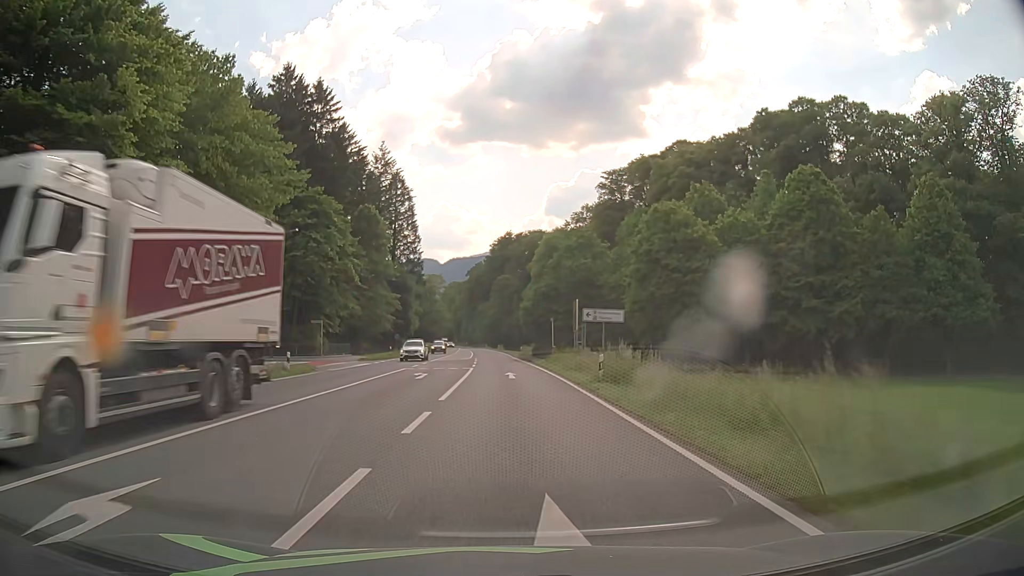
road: primary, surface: asphalt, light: Day
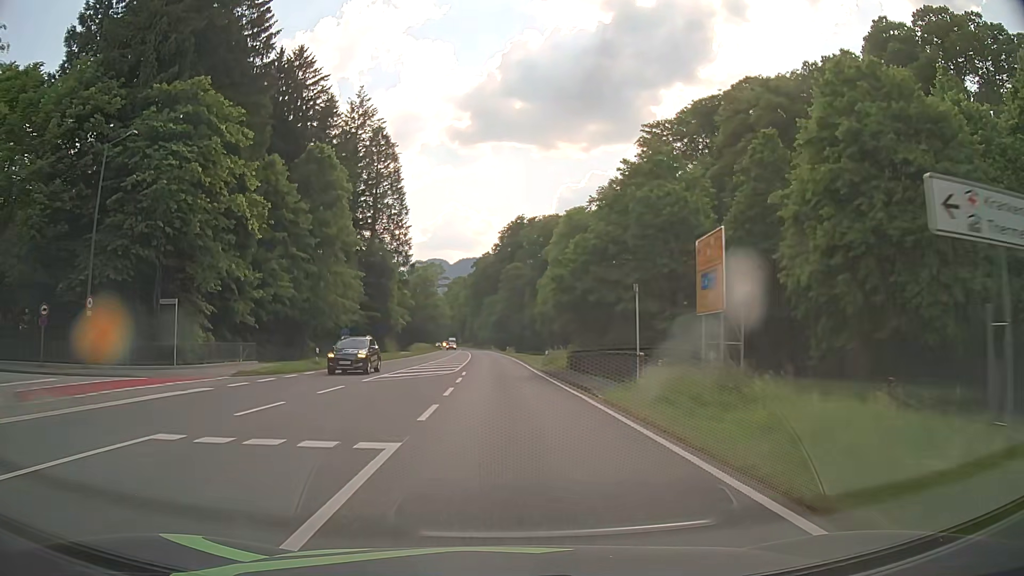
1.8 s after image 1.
(-0.2, +27.5) m; -1°
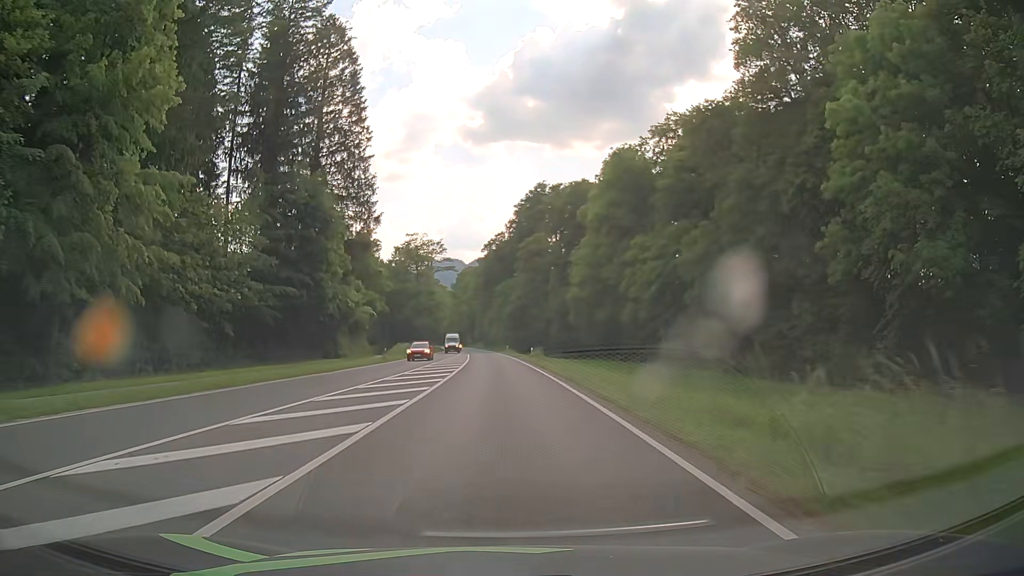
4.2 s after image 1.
(-0.5, +36.5) m; -2°
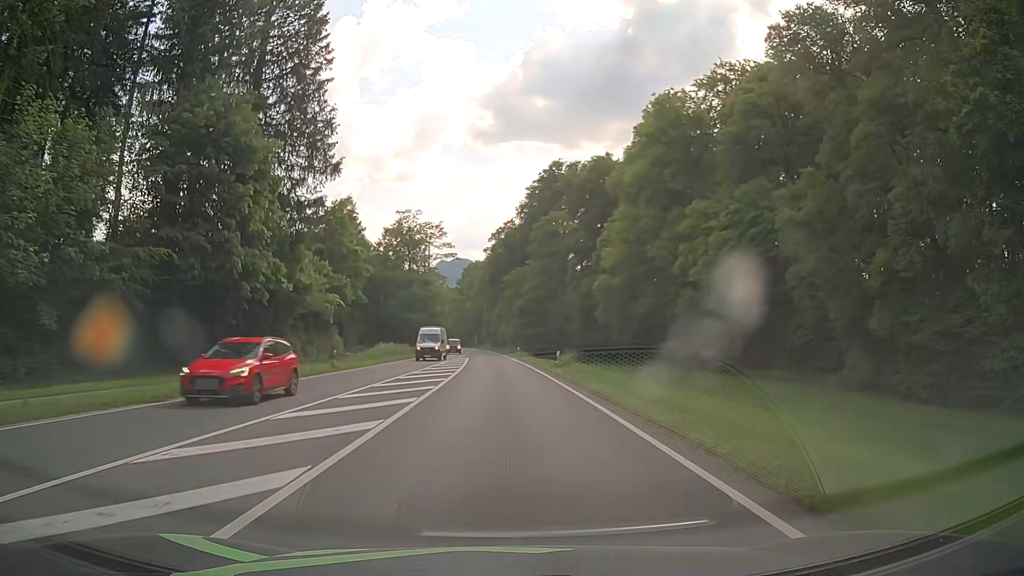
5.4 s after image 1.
(0.0, +18.2) m; 0°
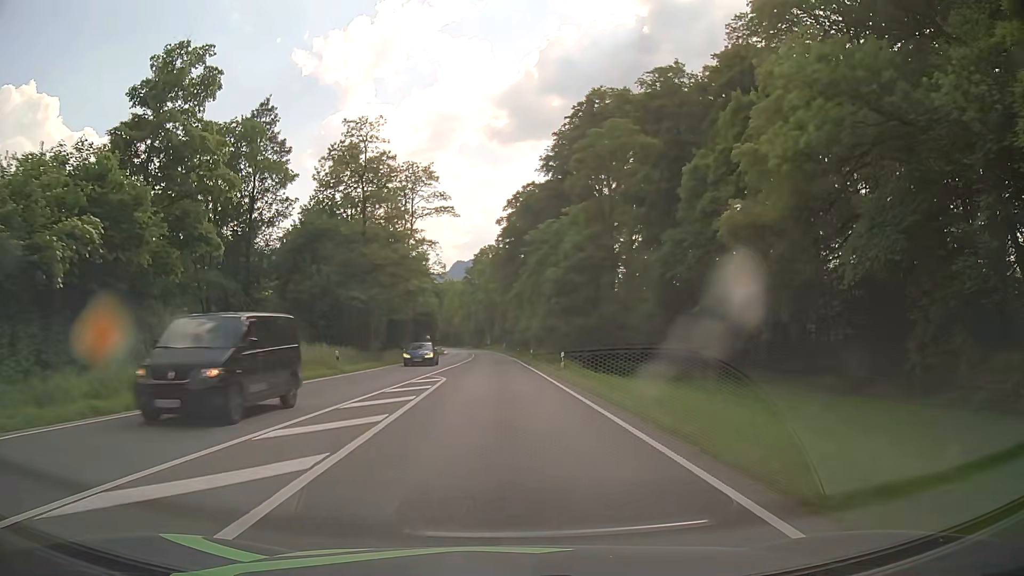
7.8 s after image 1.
(-0.4, +36.5) m; -1°
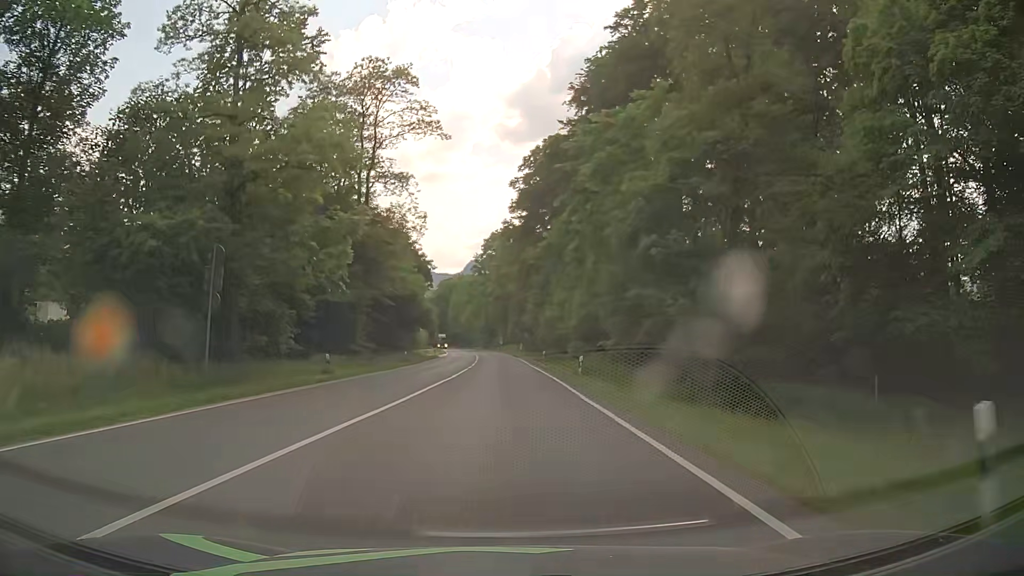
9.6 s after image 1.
(-0.4, +27.3) m; -2°
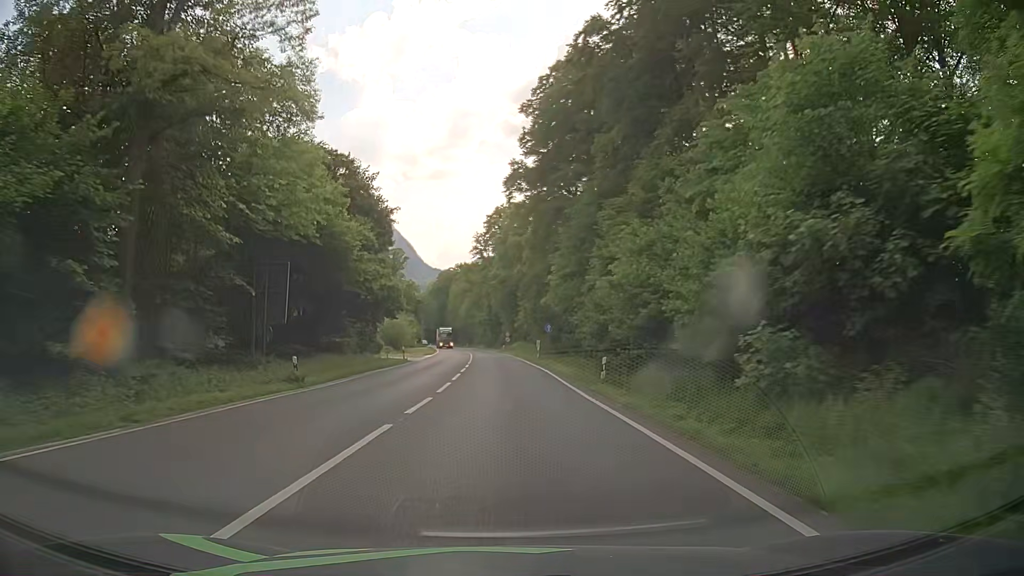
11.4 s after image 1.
(-0.1, +27.4) m; -1°
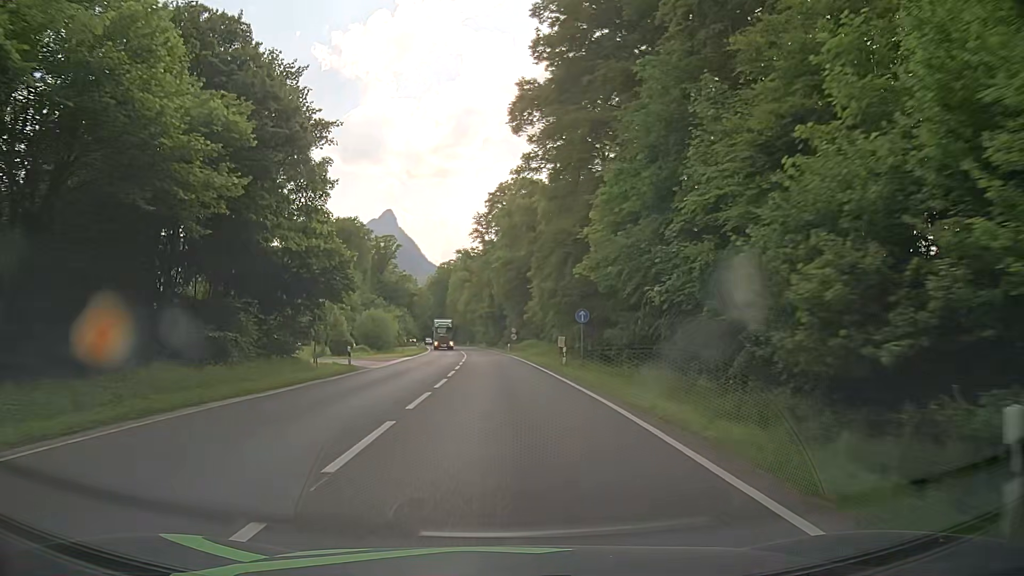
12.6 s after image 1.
(0.0, +18.3) m; 0°
